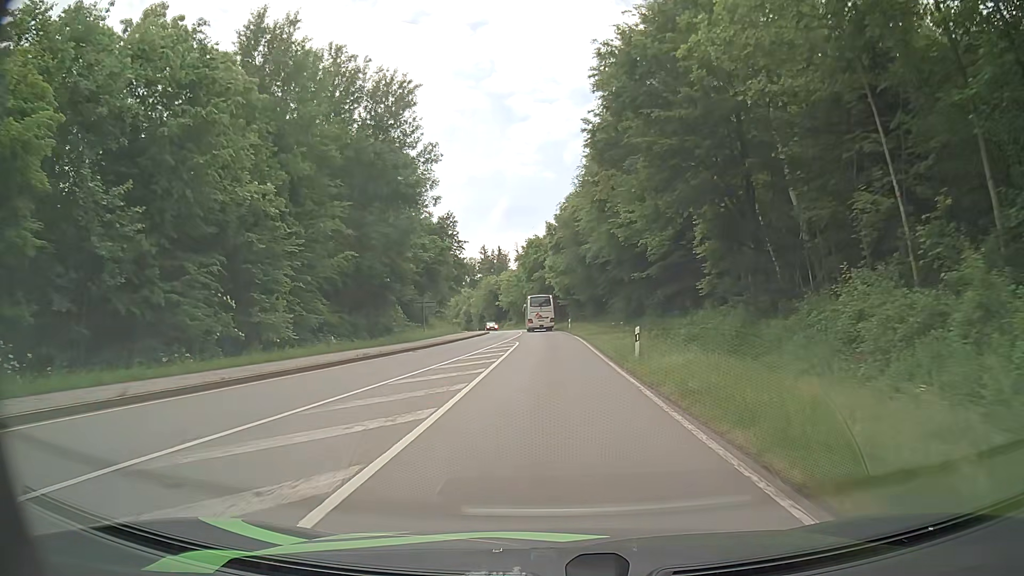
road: secondary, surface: asphalt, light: Day
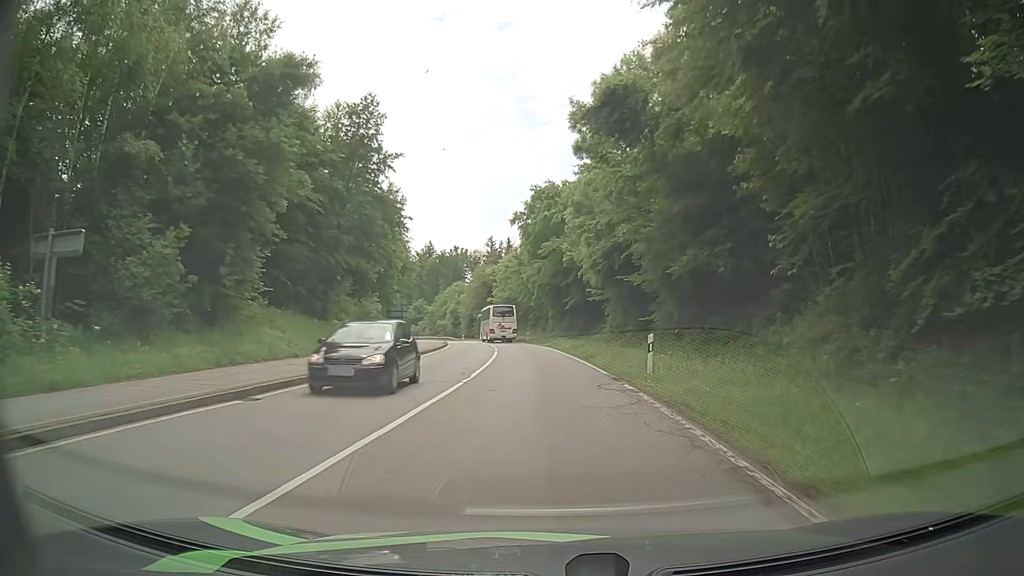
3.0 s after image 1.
(-0.3, +46.7) m; -1°
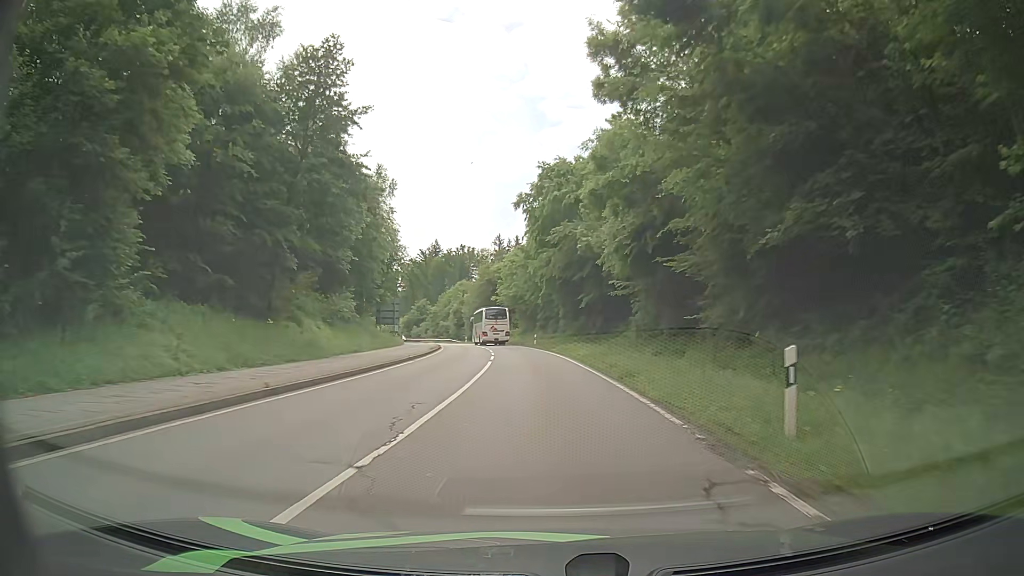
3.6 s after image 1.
(-0.1, +9.5) m; -1°
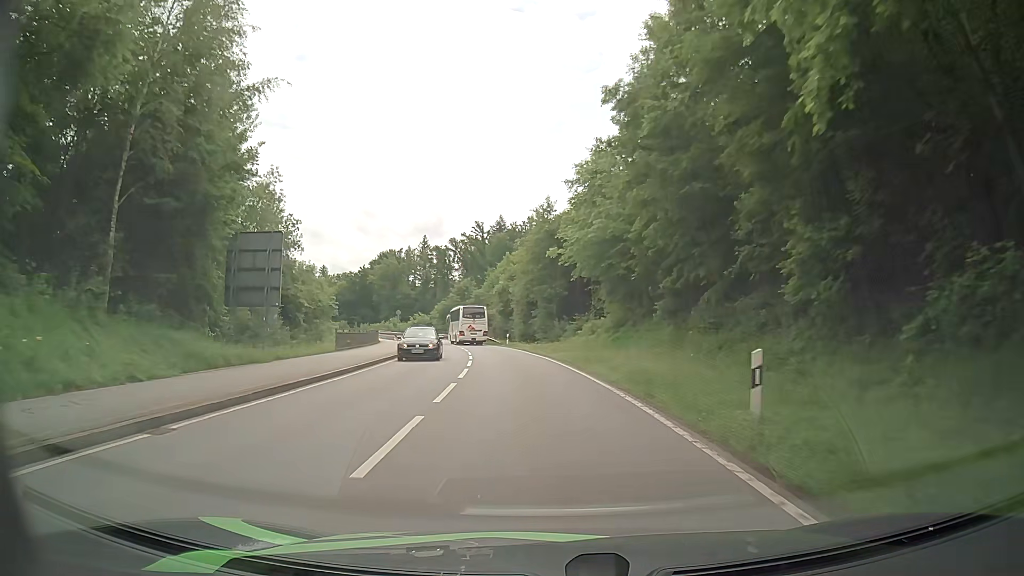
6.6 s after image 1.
(-2.7, +47.9) m; -7°
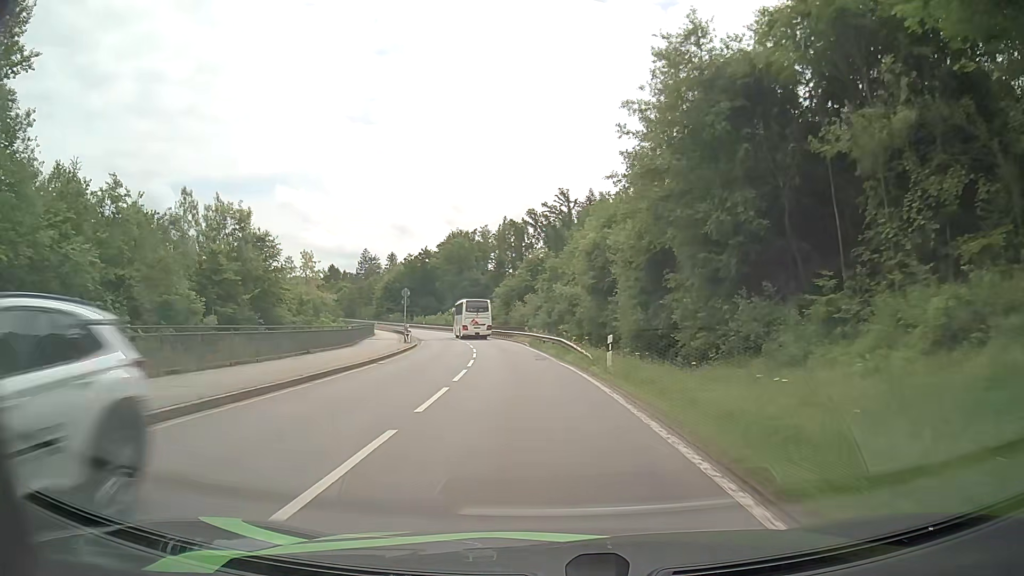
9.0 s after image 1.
(-2.5, +37.8) m; -8°
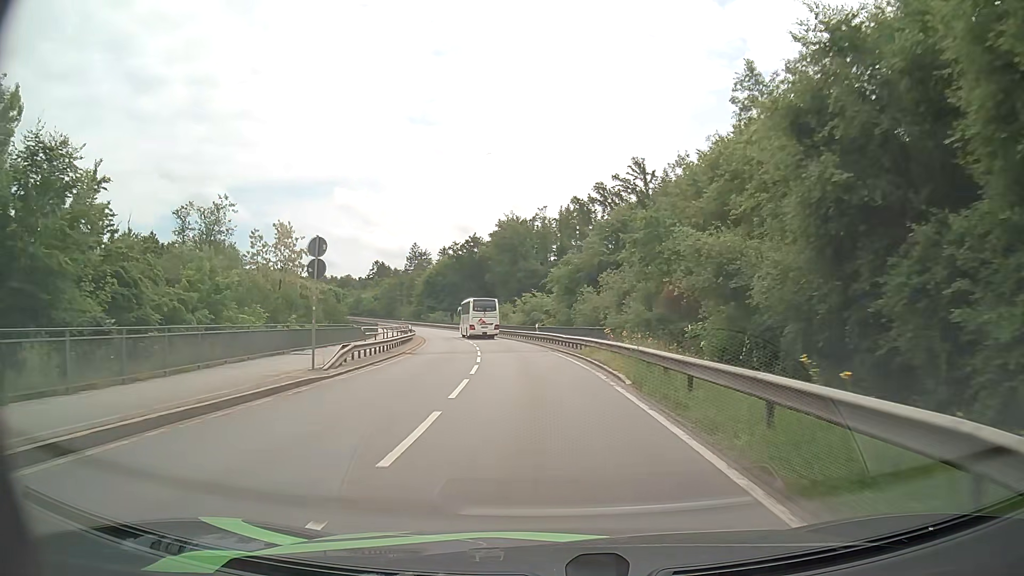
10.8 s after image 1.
(-1.6, +28.3) m; -6°
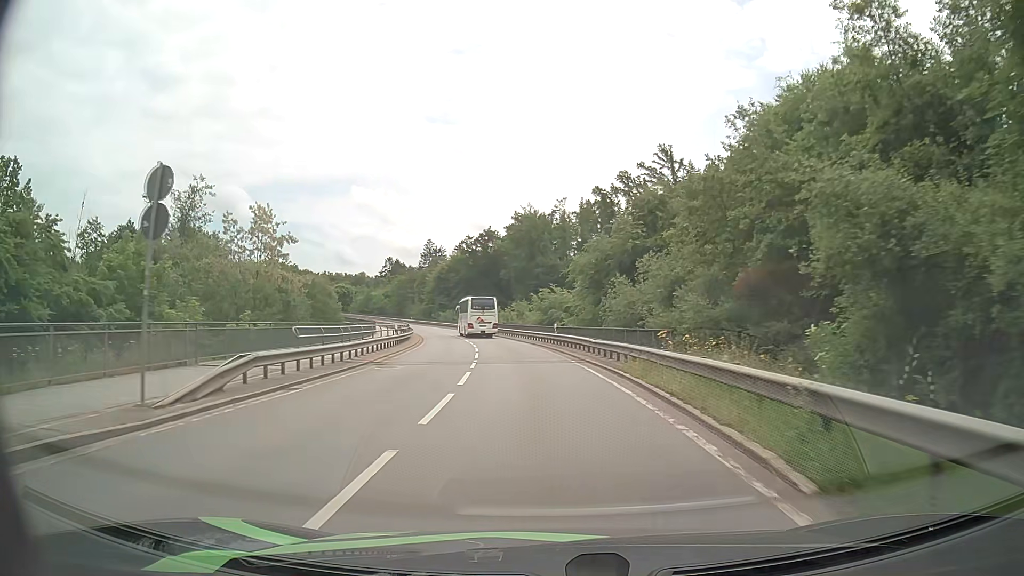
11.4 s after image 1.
(-0.1, +9.4) m; -2°
